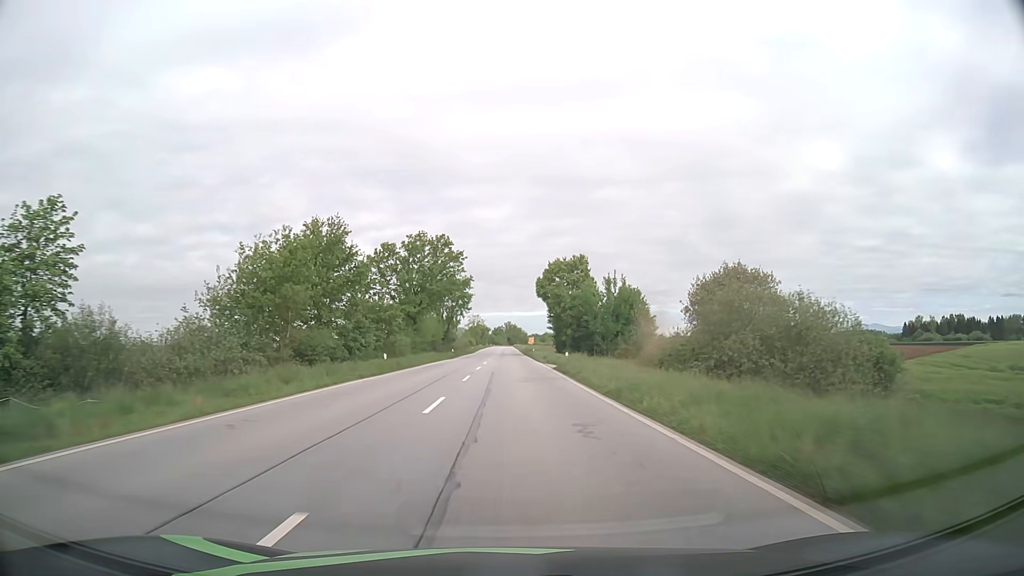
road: primary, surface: asphalt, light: Day
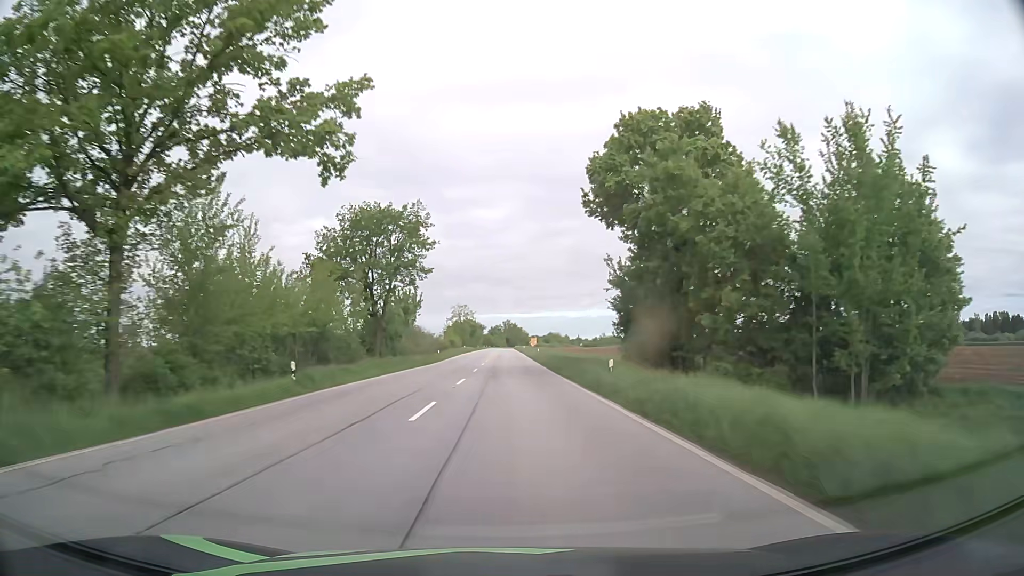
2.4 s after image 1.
(+0.3, +62.7) m; 0°
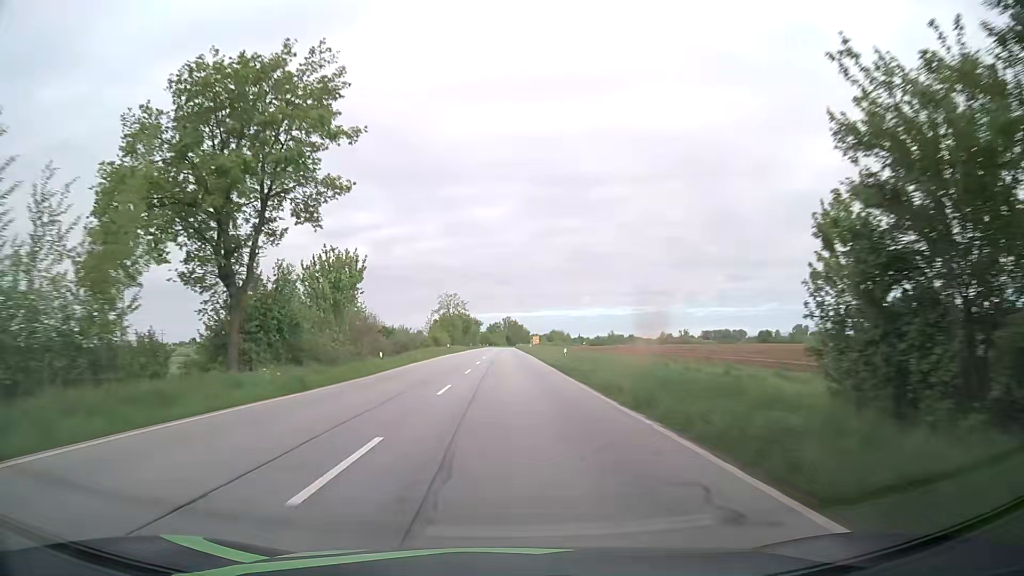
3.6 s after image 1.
(0.0, +31.3) m; 0°
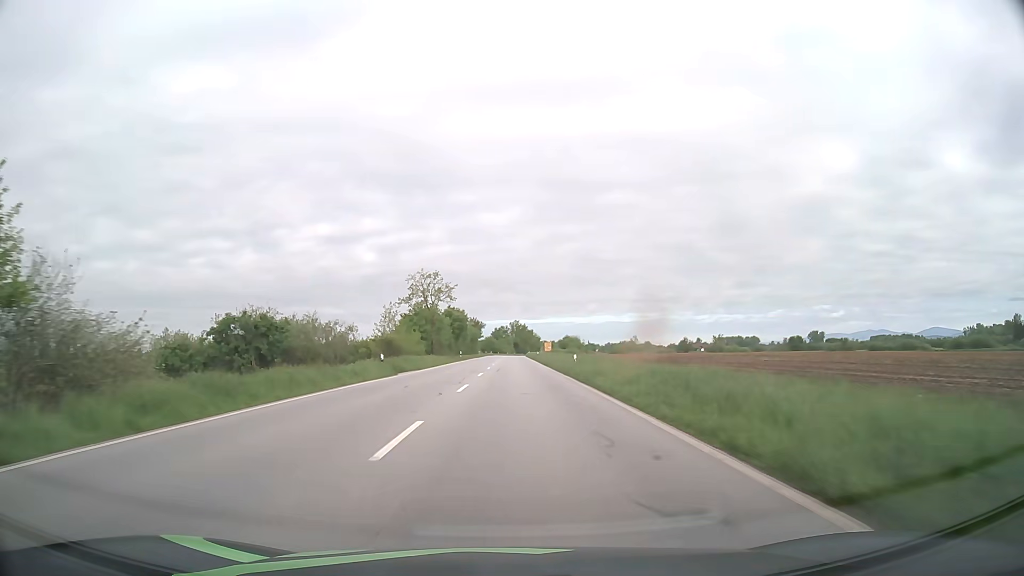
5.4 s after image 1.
(-0.2, +46.7) m; 0°
(0, +10) (0, +20) (0, +30) (0, +40) (0, +50) (0, +60) (0, +70) (0, +80) (0, +90) (+1, +100) m
